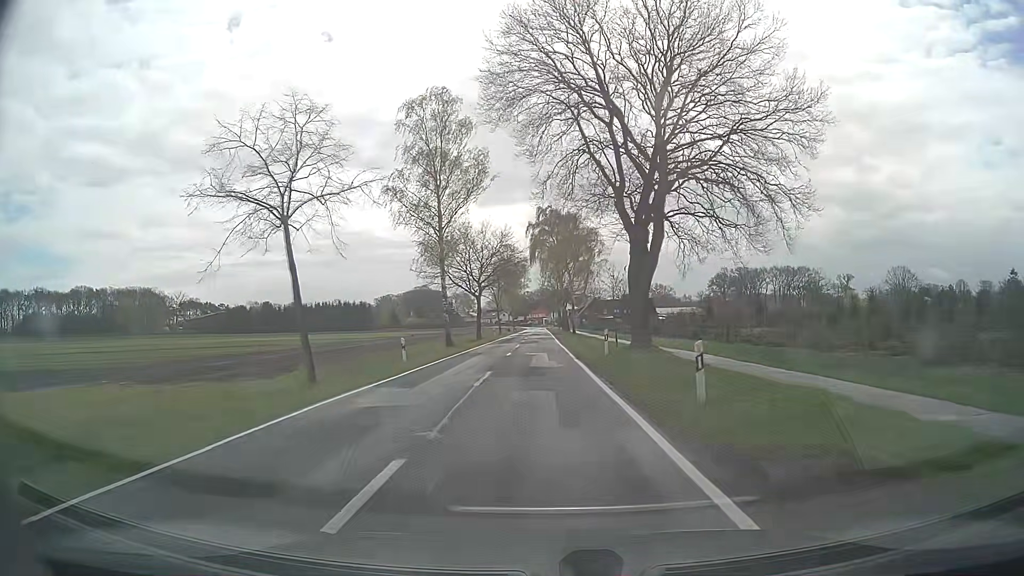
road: secondary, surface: asphalt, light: Day
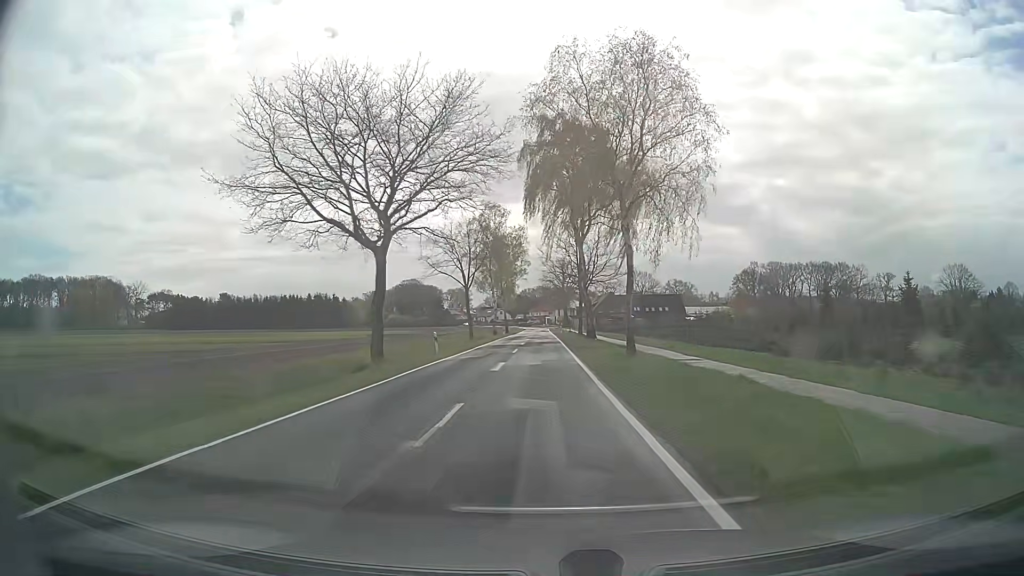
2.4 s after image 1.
(-0.2, +43.3) m; 0°
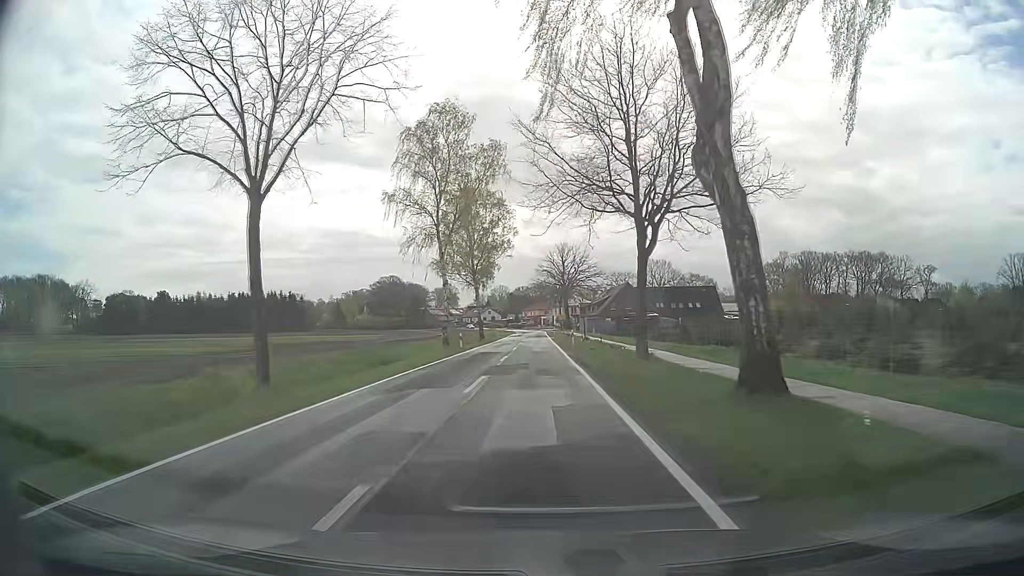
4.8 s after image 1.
(+0.1, +42.2) m; 0°
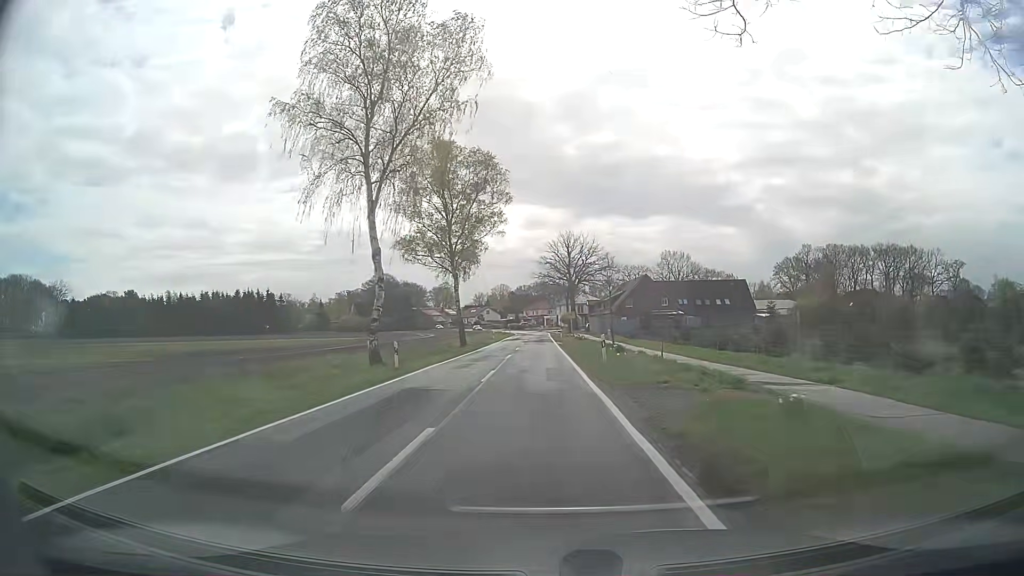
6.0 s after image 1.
(-0.1, +20.5) m; 0°
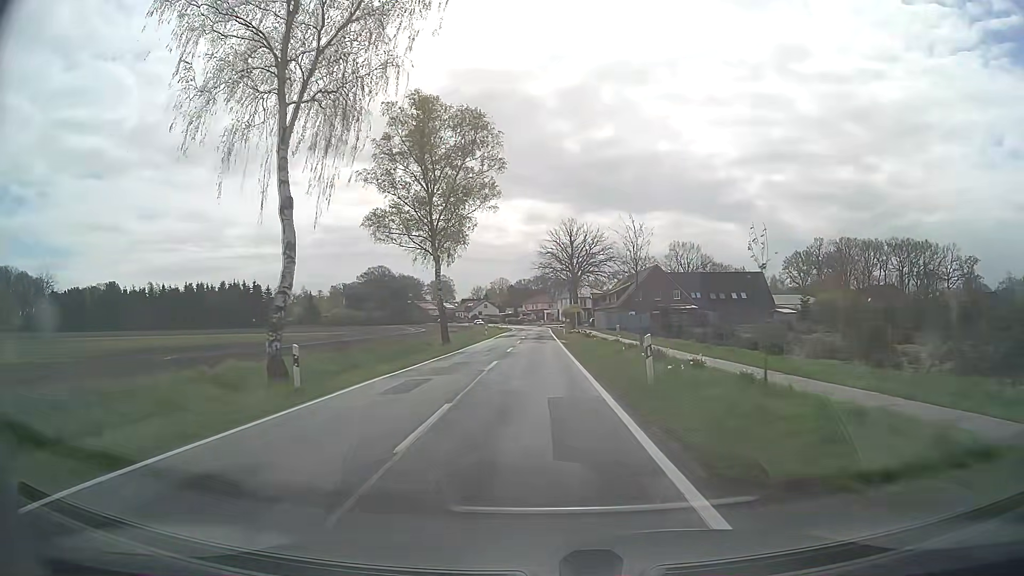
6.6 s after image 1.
(0.0, +10.0) m; 0°
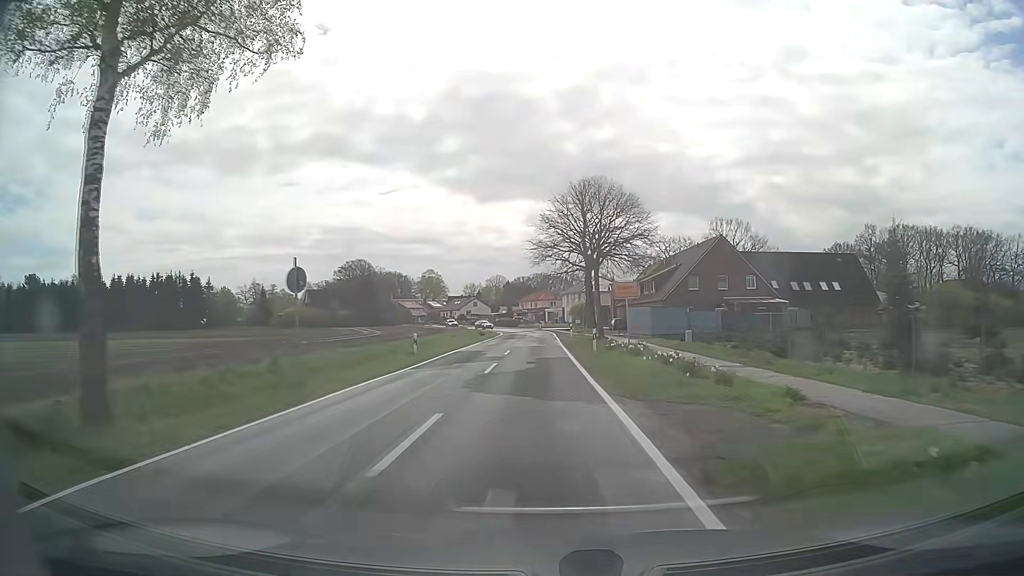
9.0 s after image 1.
(+0.1, +36.5) m; 0°
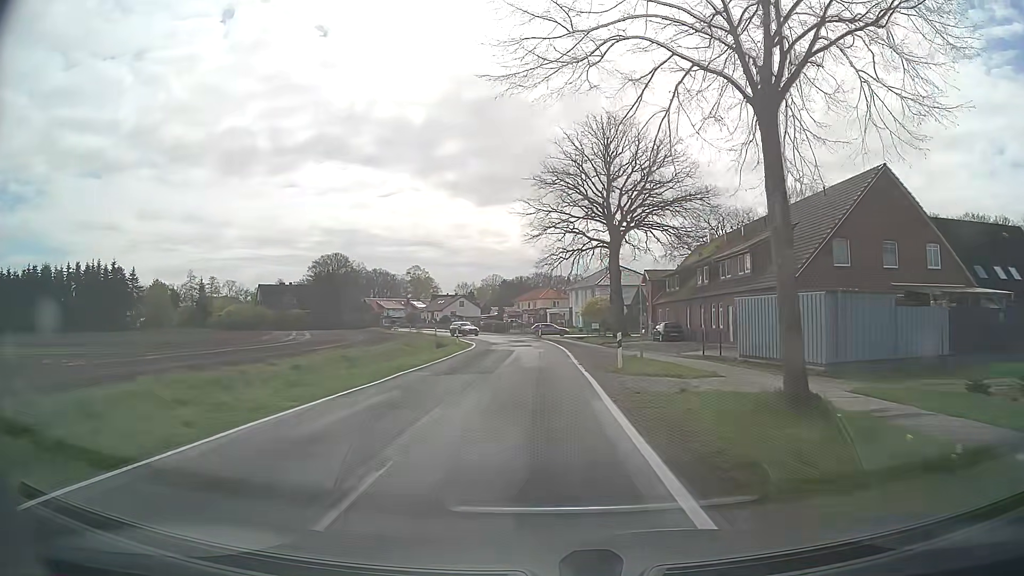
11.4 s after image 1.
(0.0, +33.0) m; 0°
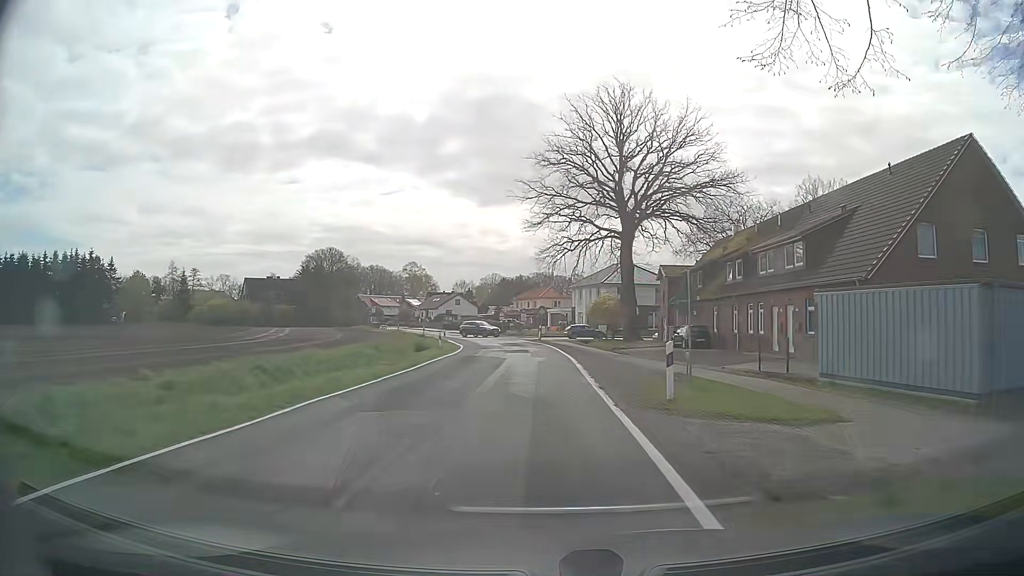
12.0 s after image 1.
(0.0, +8.0) m; 0°
(0, +10) (0, +20) (0, +30) (-1, +40) (-2, +50) (-4, +60) (-6, +69) (-9, +79) (-12, +88) (-16, +98) m
